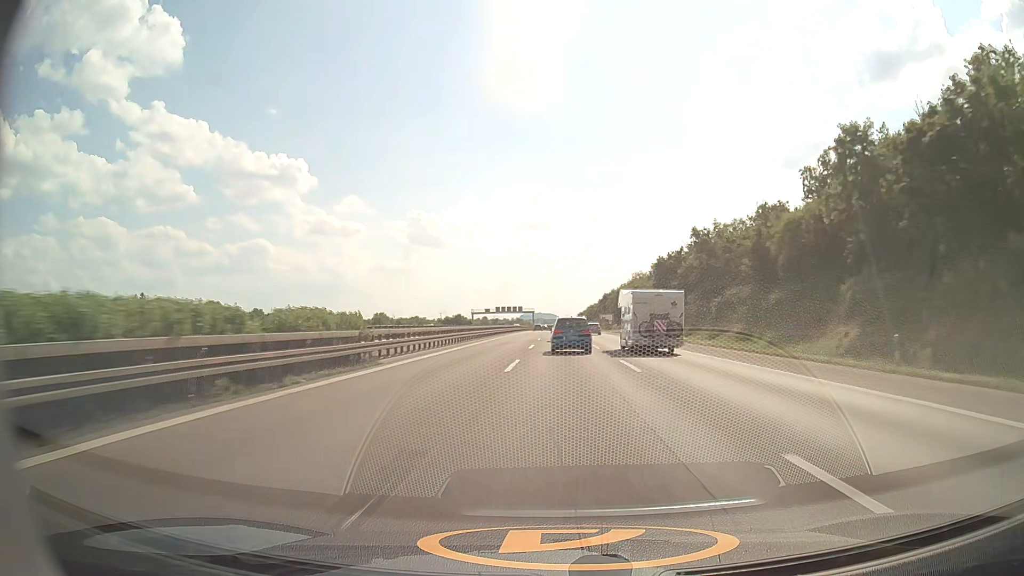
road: motorway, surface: asphalt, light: Day
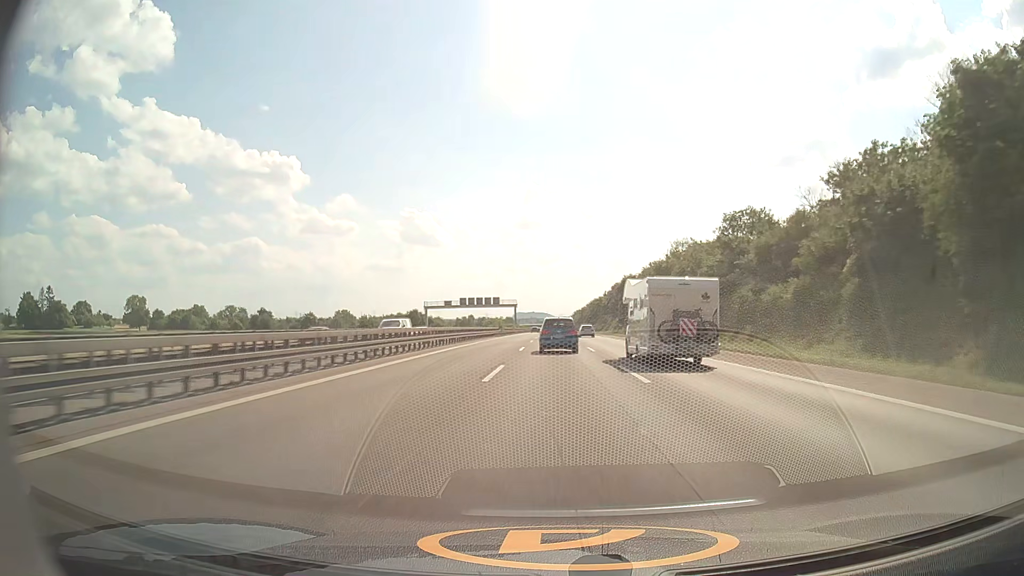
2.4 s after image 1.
(+0.5, +75.2) m; +1°
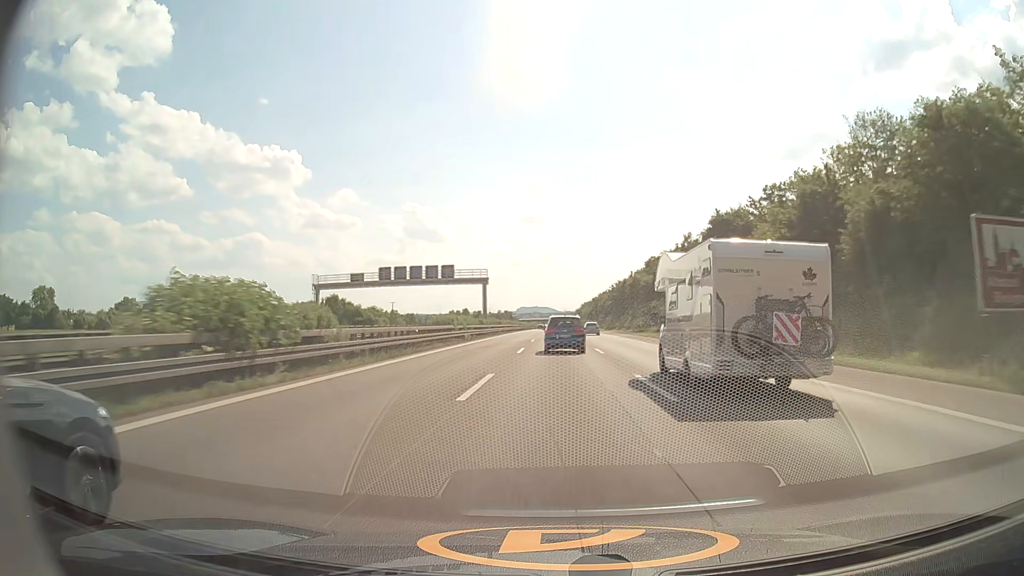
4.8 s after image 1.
(-0.3, +76.3) m; 0°
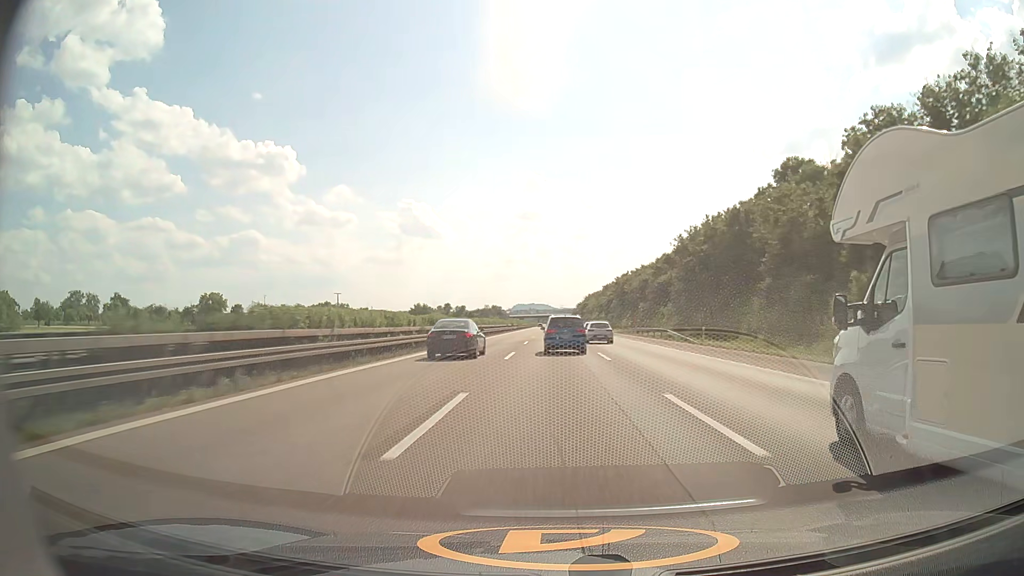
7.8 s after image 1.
(+0.1, +94.6) m; 0°
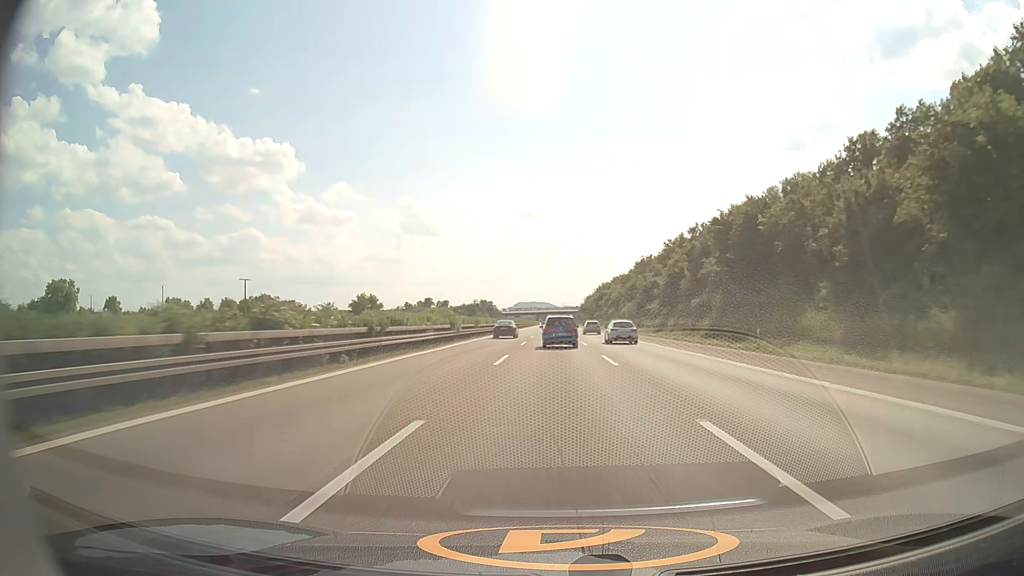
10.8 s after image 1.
(-0.2, +93.5) m; 0°
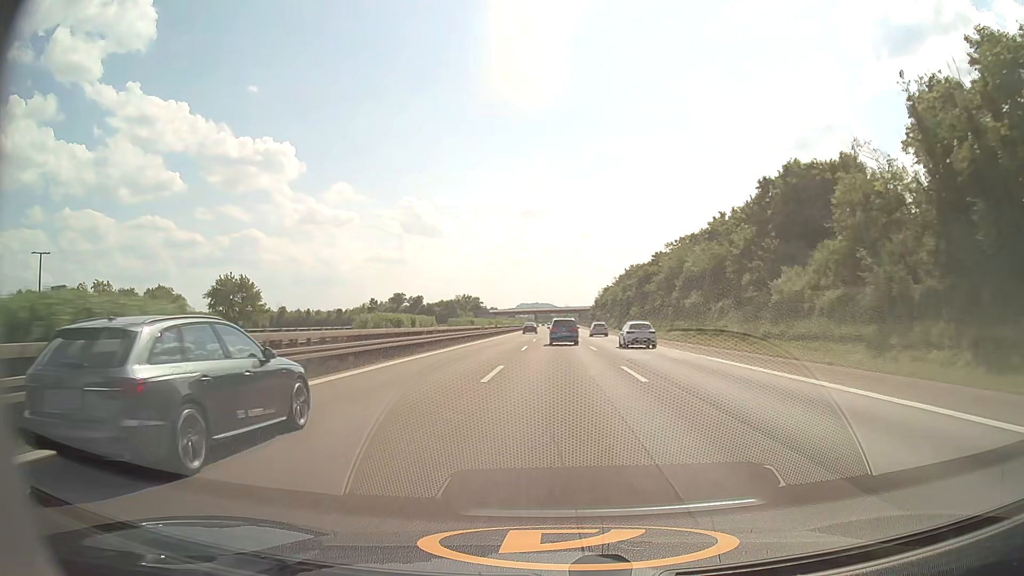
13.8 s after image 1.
(0.0, +95.5) m; 0°
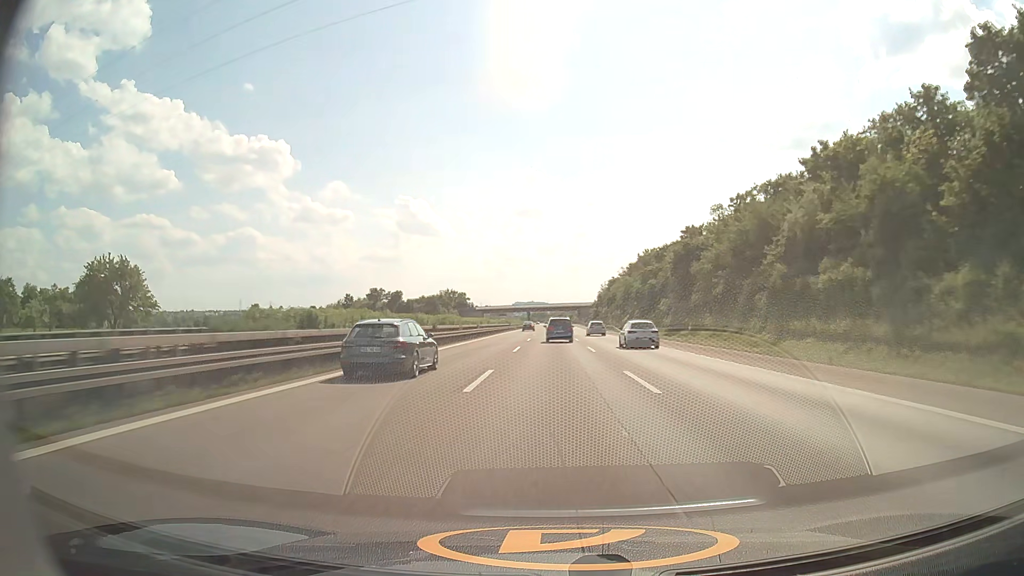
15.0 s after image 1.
(+0.1, +38.5) m; 0°
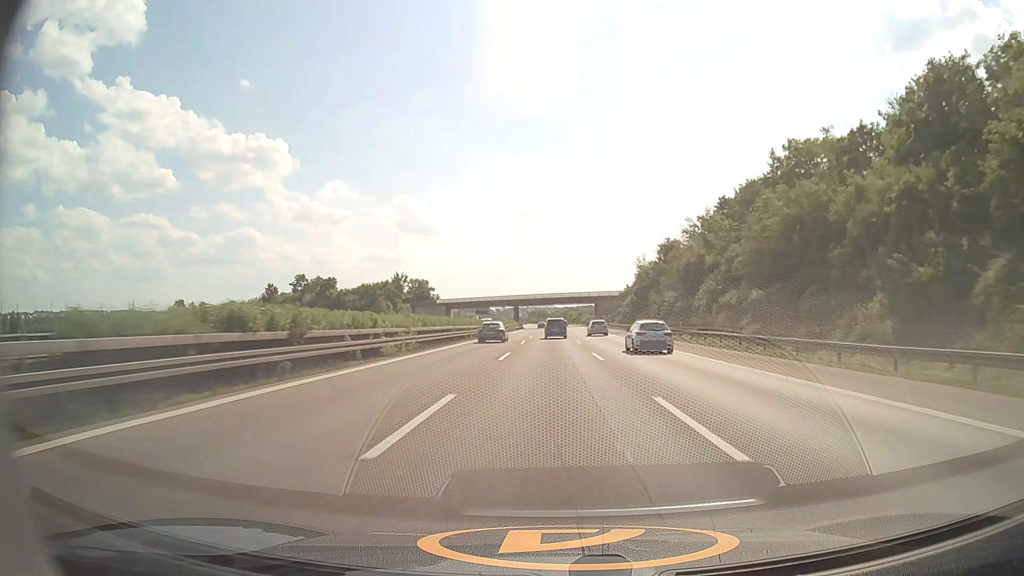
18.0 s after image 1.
(-0.1, +96.1) m; 0°
(0, +10) (0, +20) (0, +30) (0, +40) (0, +50) (0, +60) (0, +70) (0, +80) (0, +90) (0, +100) m
